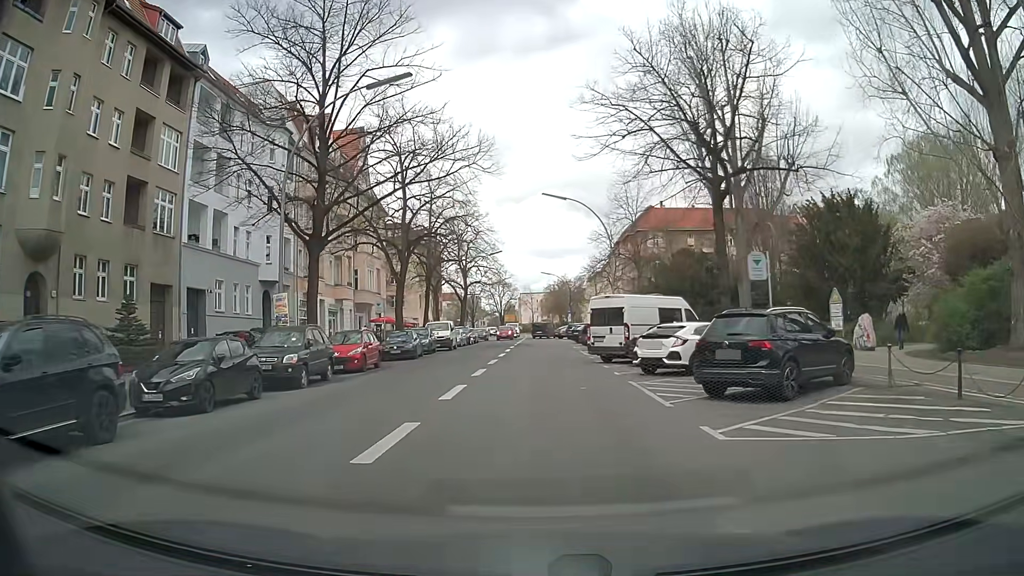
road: secondary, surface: asphalt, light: Day
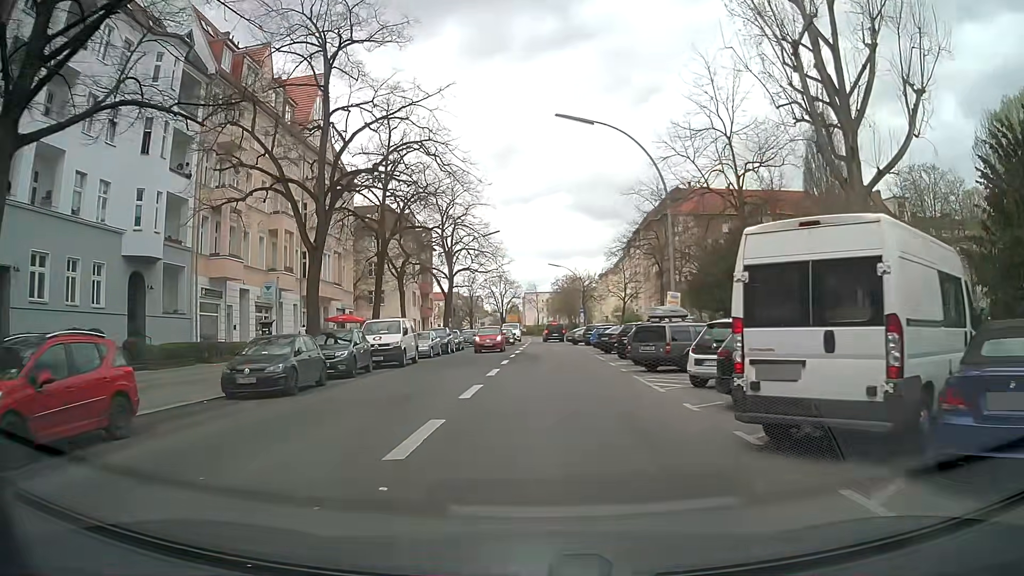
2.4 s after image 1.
(-0.2, +17.8) m; -2°
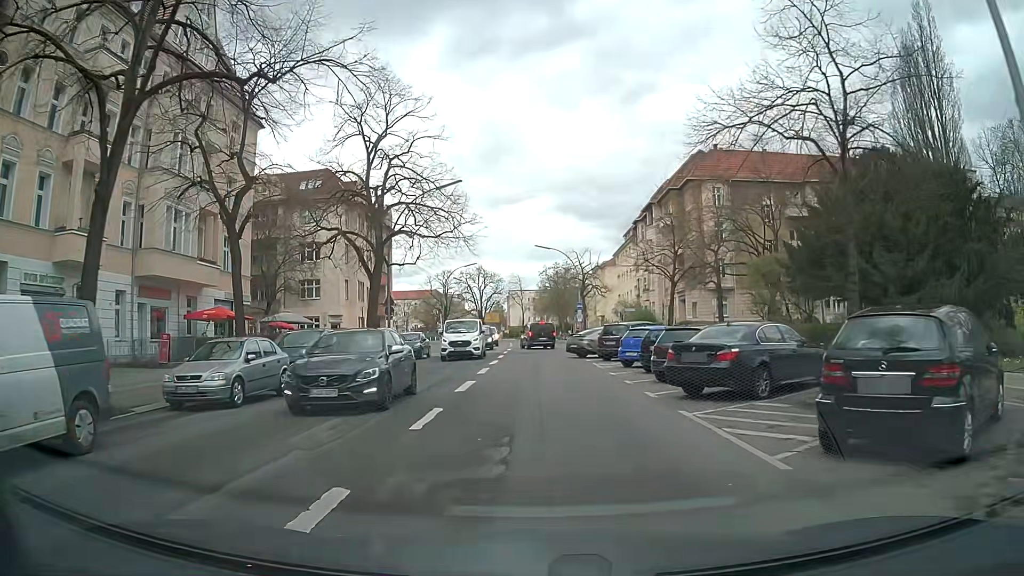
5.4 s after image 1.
(+0.7, +22.2) m; +2°
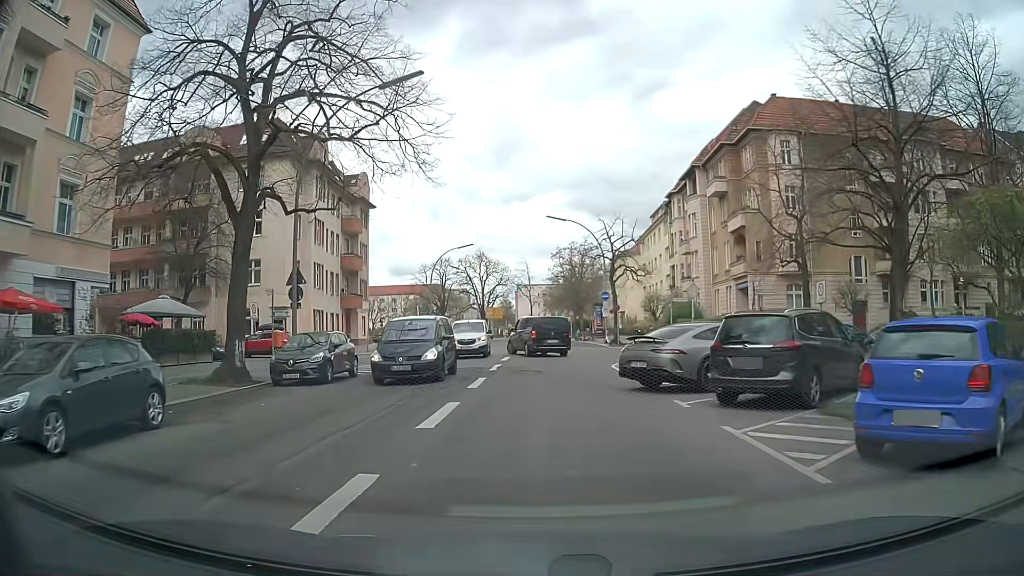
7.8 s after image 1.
(0.0, +17.7) m; 0°
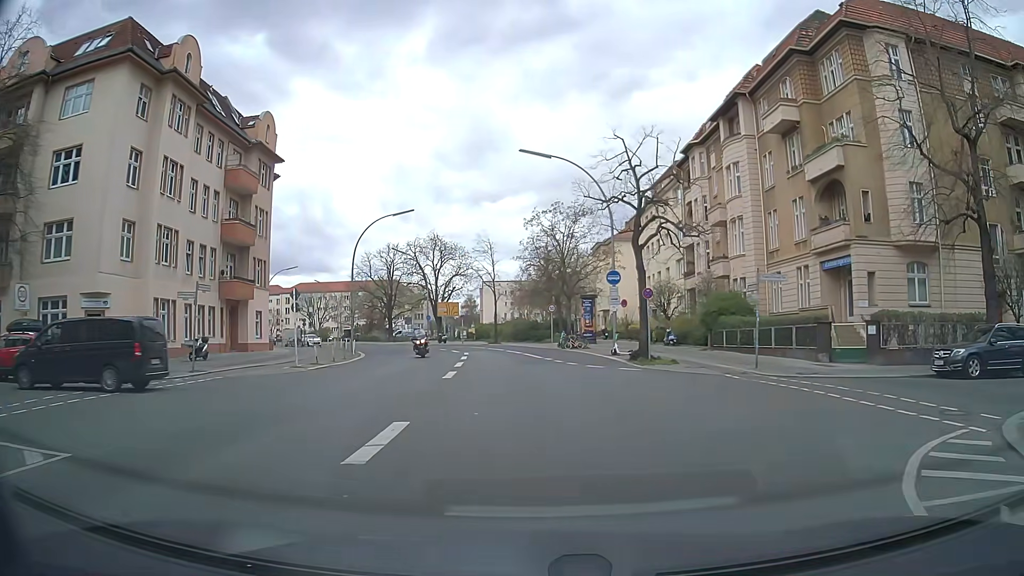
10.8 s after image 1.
(0.0, +21.1) m; +3°
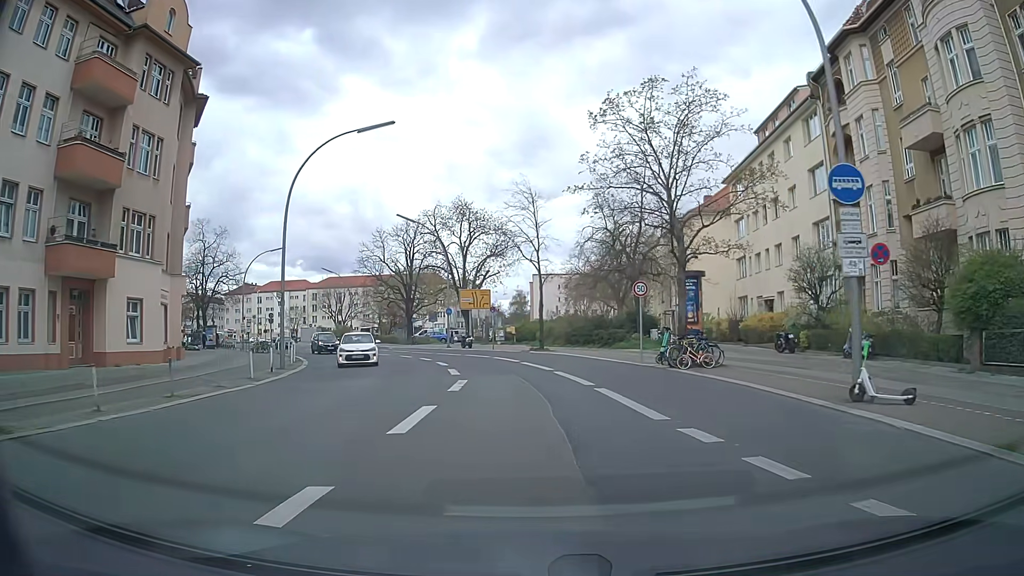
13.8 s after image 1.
(-0.7, +22.3) m; -5°
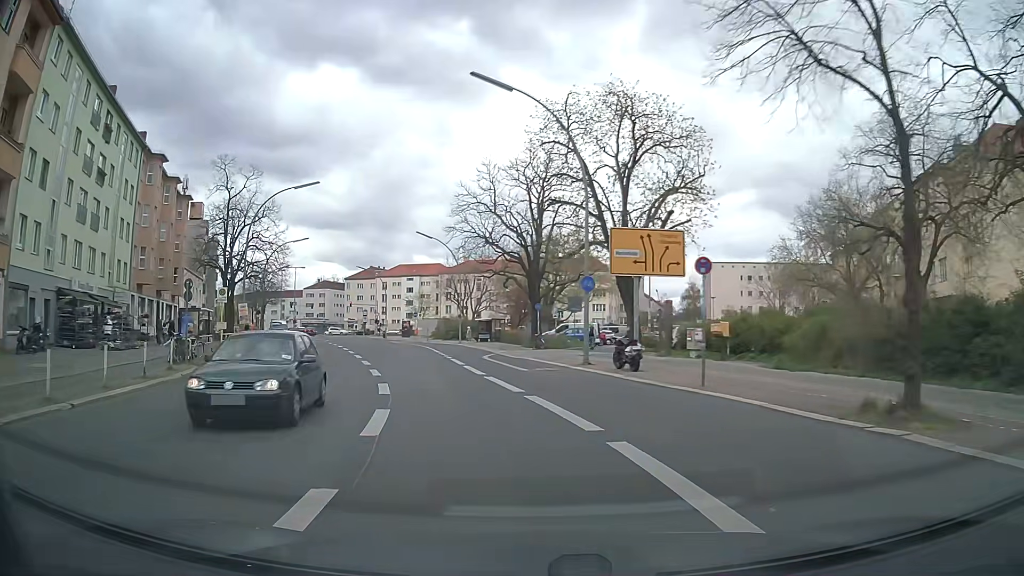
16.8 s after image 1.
(-2.5, +30.7) m; -14°
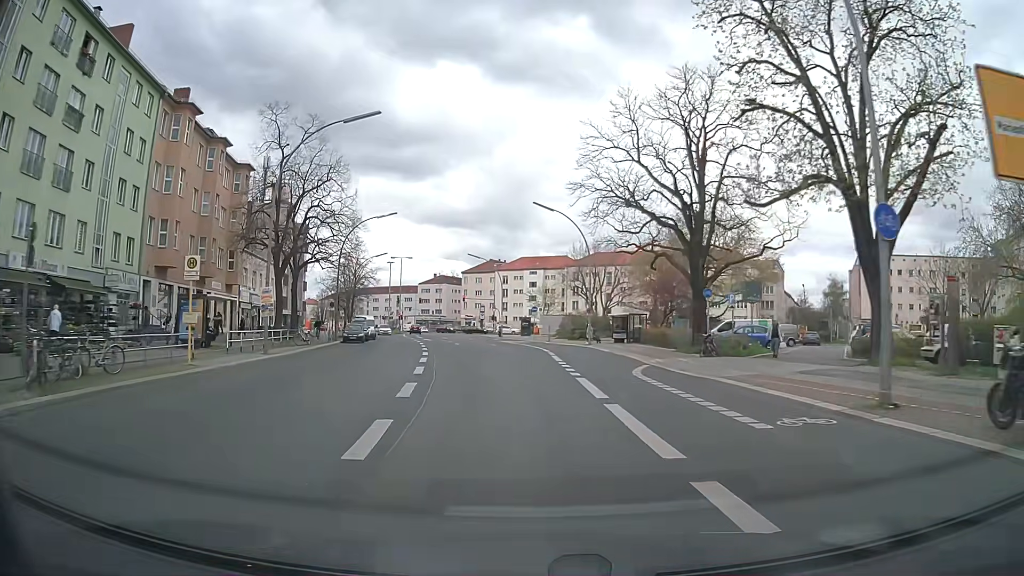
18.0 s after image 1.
(-1.5, +14.2) m; -11°
(0, +10) (0, +20) (0, +30) (-1, +40) (-2, +50) (-3, +60) (-5, +70) (-7, +79) (-9, +89) (-11, +99) m
